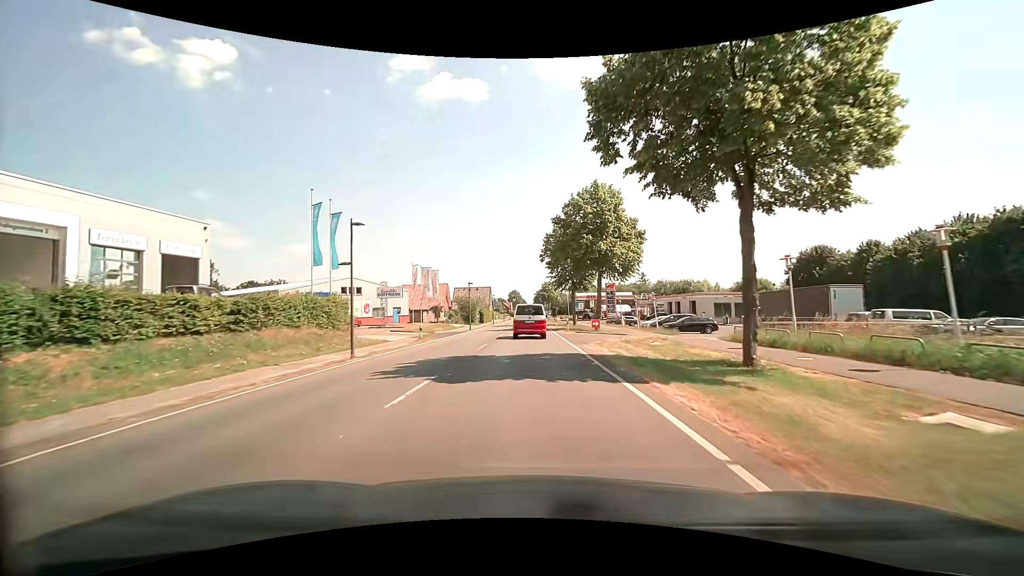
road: secondary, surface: asphalt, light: Day
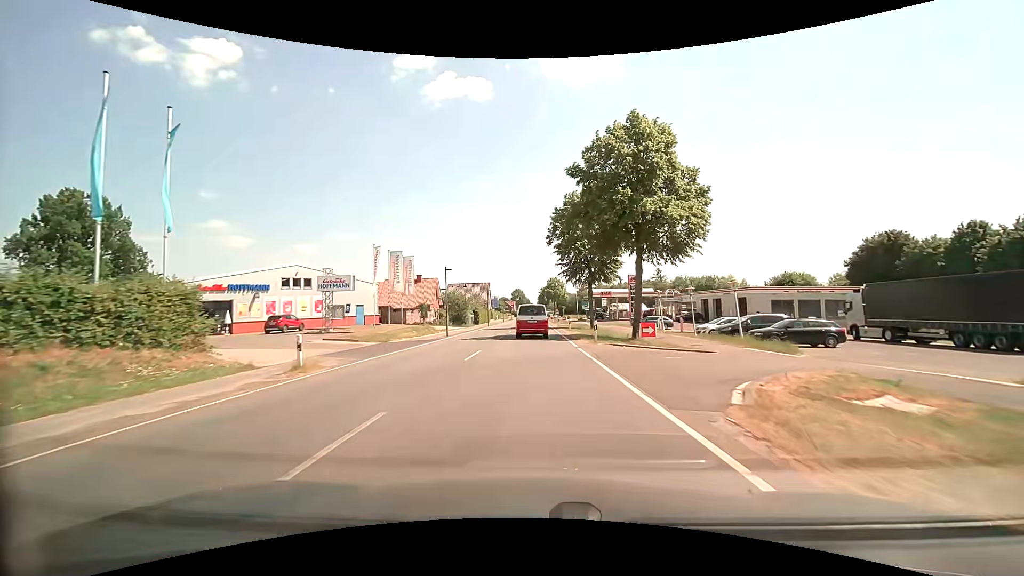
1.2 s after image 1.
(-0.3, +16.5) m; -1°
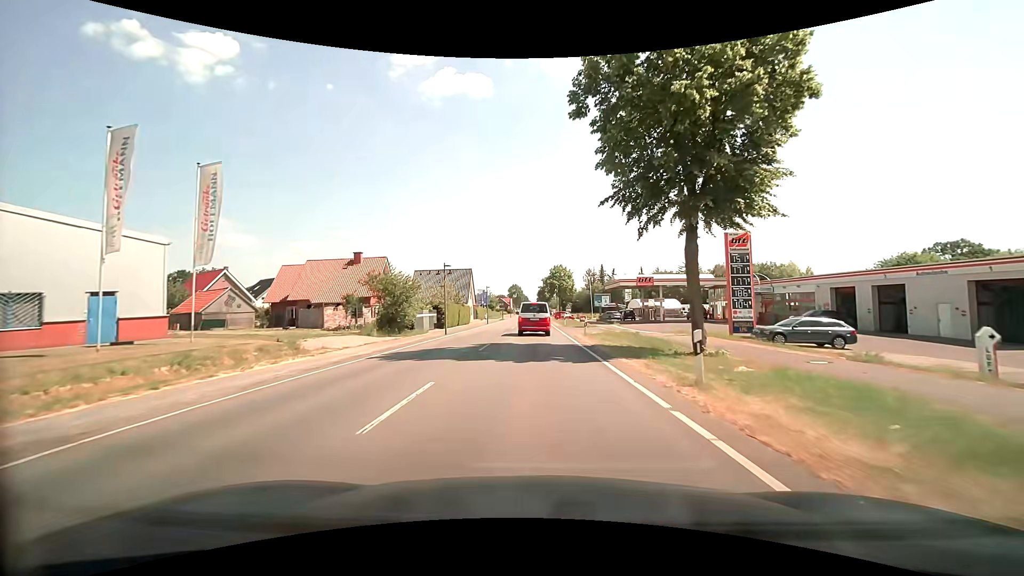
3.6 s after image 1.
(-0.4, +33.4) m; 0°
(0, +10) (0, +20) (0, +30) (0, +40) (0, +50) (0, +60) (0, +70) (0, +80) (0, +90) (0, +100) m
